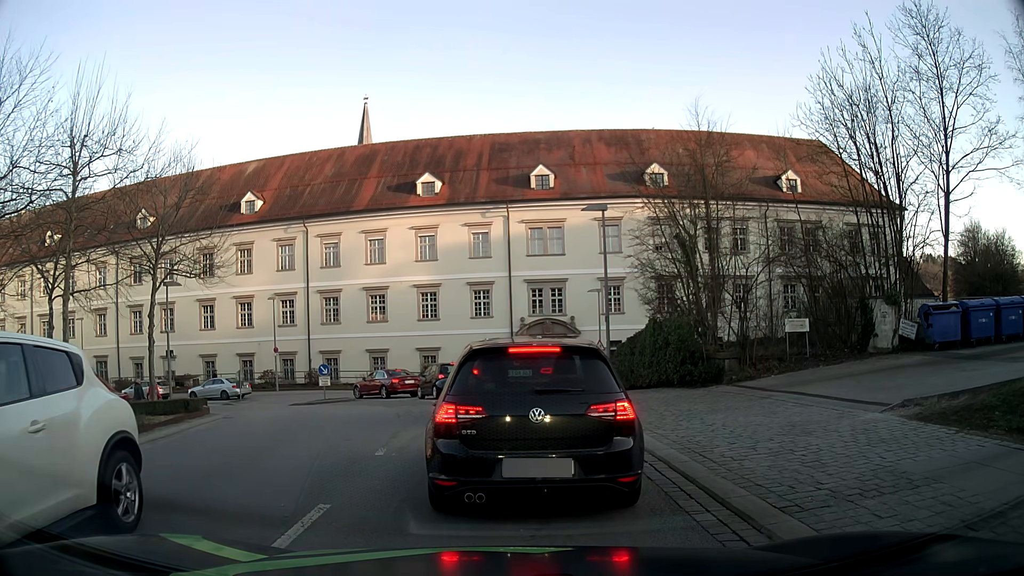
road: tertiary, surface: asphalt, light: Day
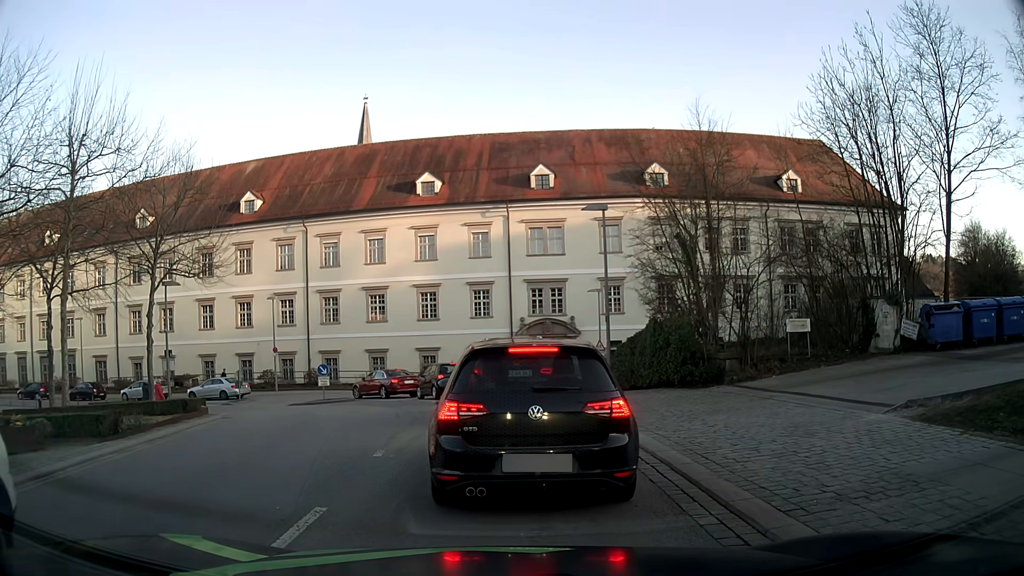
(0.0, +0.1) m; 0°
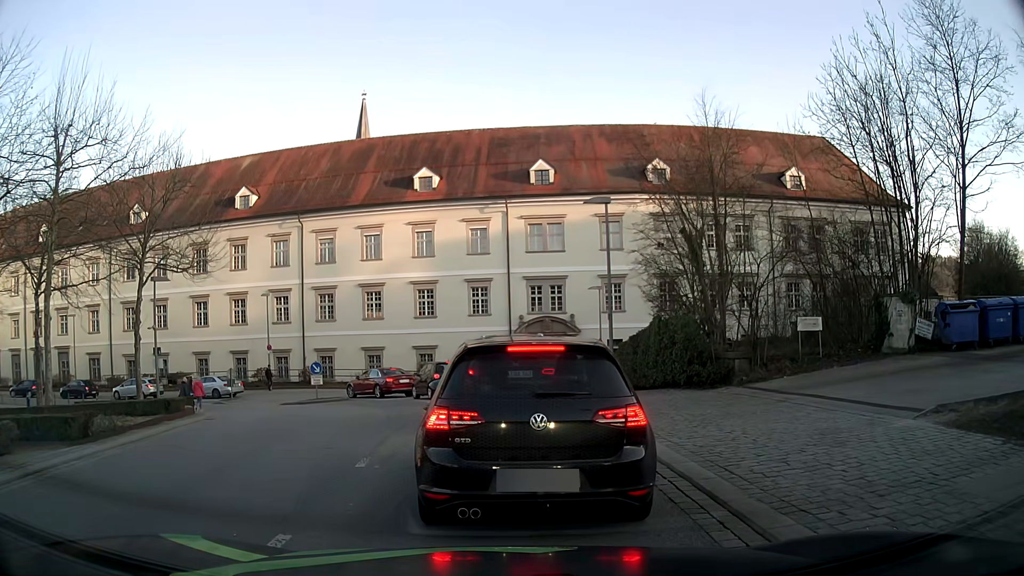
(0.0, +1.0) m; 0°
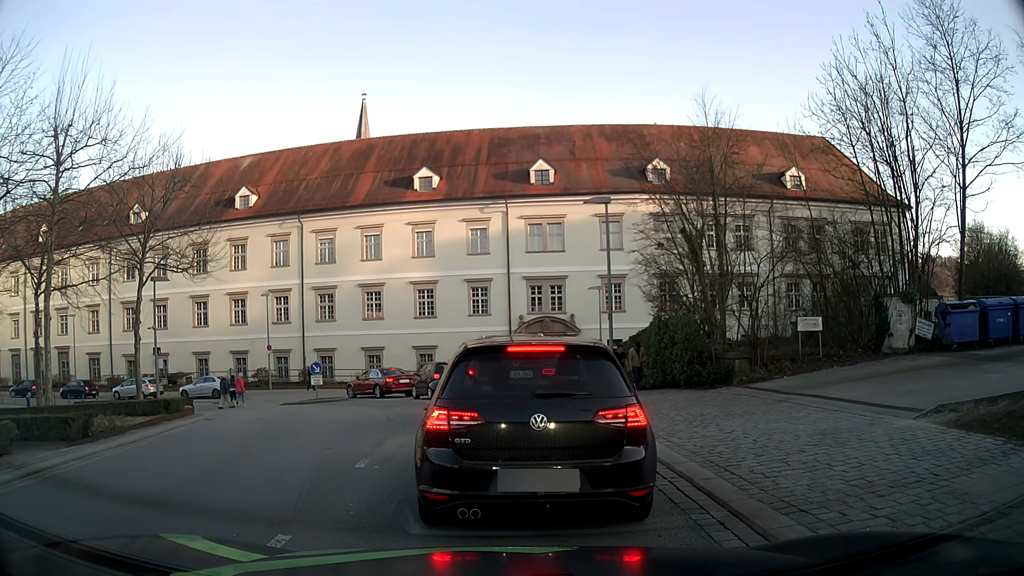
(0.0, +0.1) m; 0°
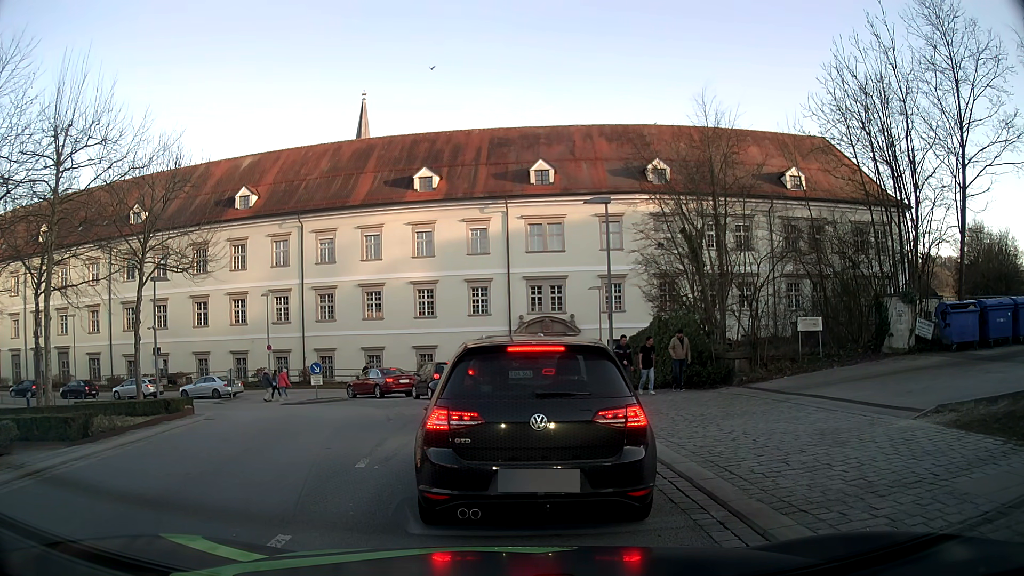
(0.0, 0.0) m; 0°
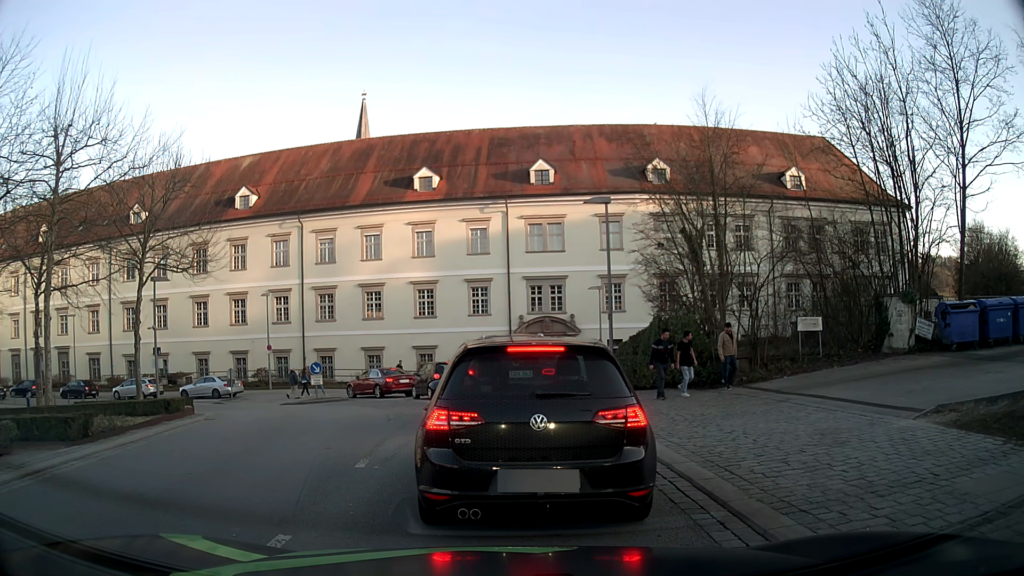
(0.0, 0.0) m; 0°
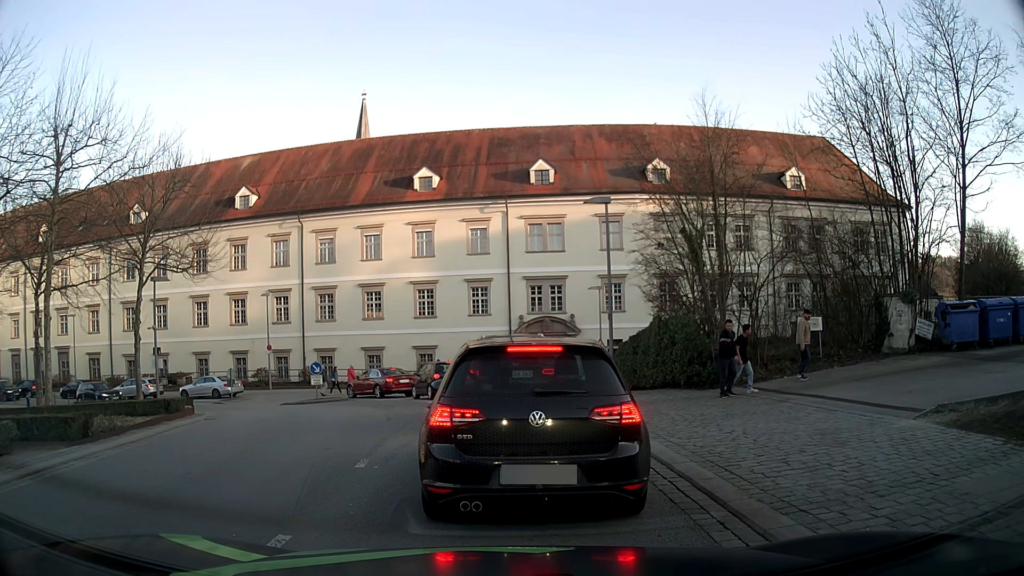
(0.0, 0.0) m; 0°
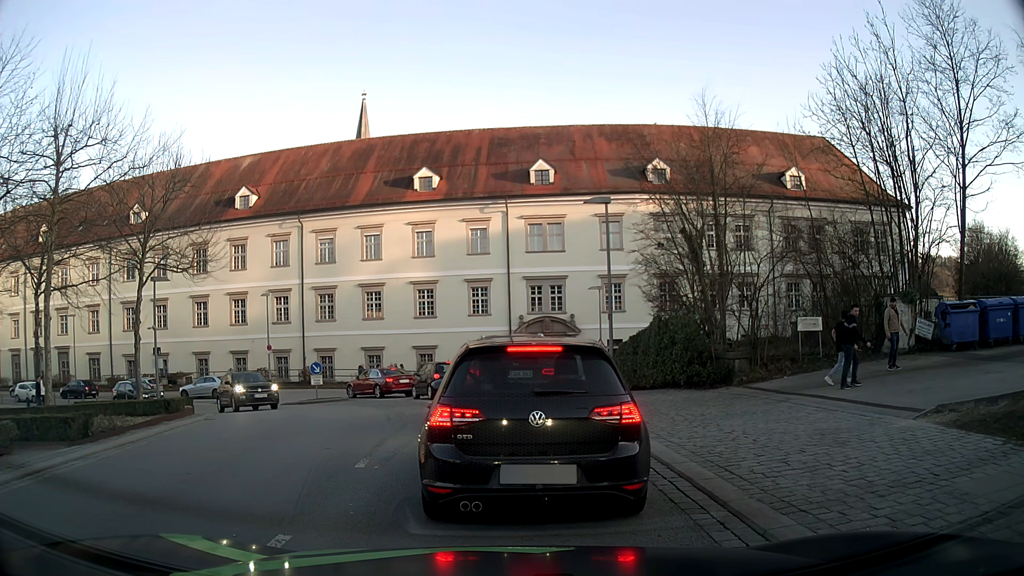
(0.0, 0.0) m; 0°
